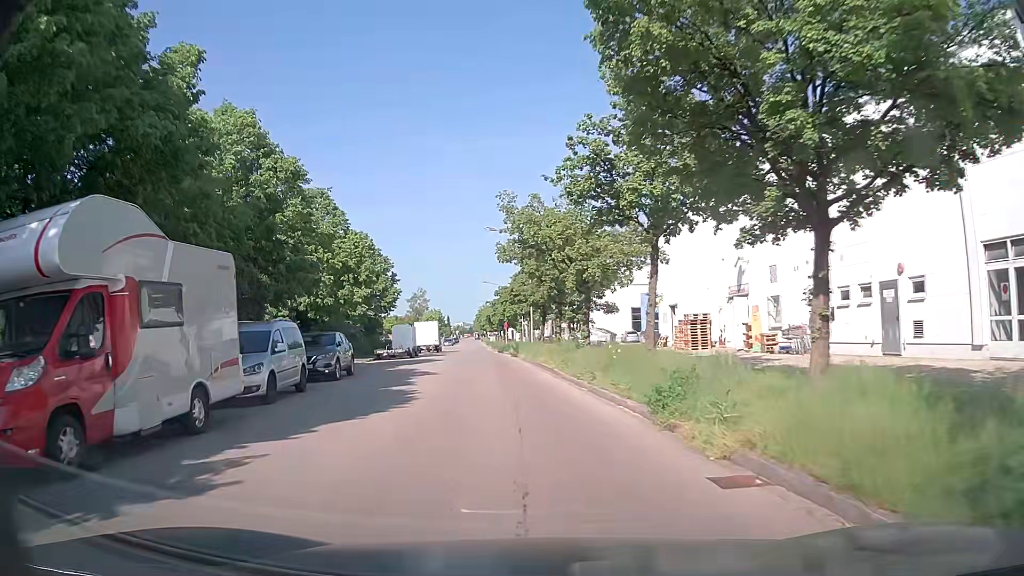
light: Day
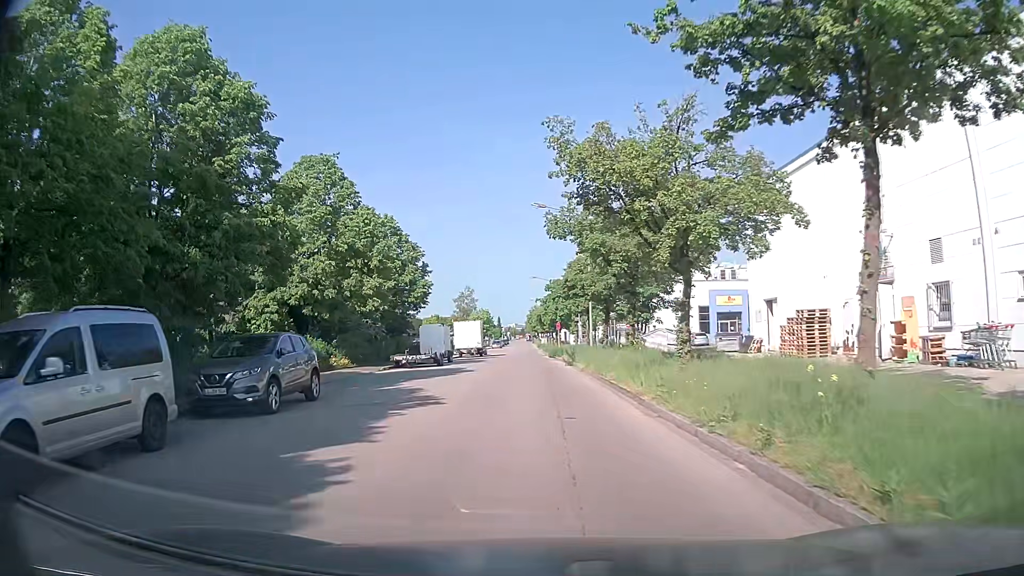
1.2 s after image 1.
(-0.5, +9.3) m; -5°
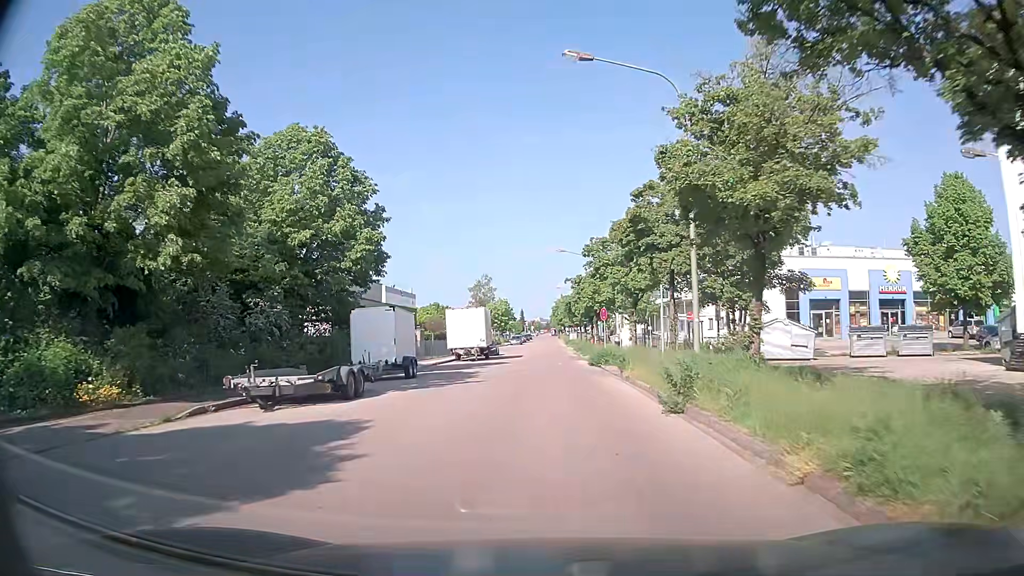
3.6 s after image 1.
(-0.5, +20.5) m; -3°
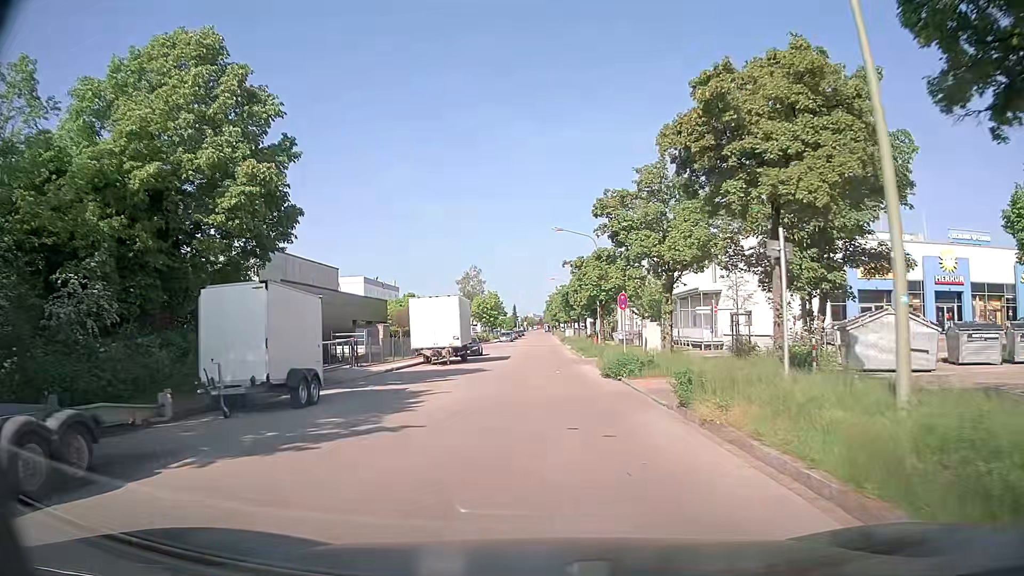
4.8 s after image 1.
(+0.1, +10.2) m; 0°
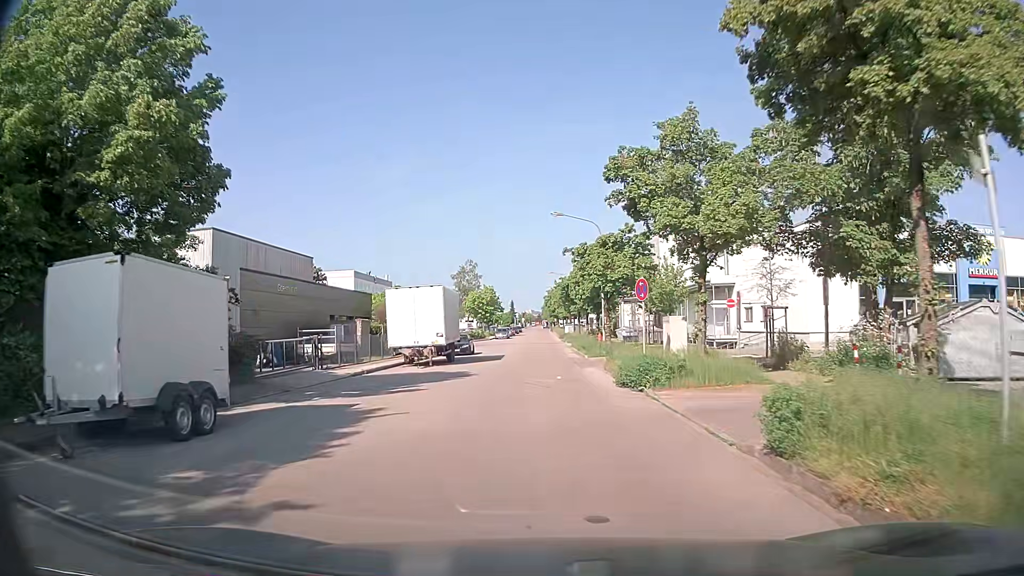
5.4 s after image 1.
(+0.1, +4.7) m; +1°
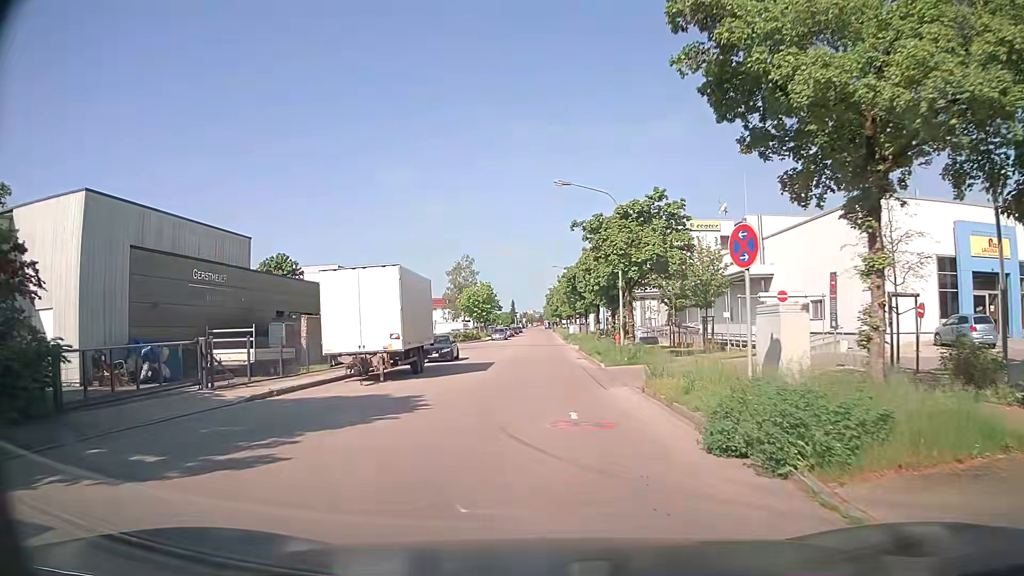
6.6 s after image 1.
(-0.1, +9.2) m; -1°
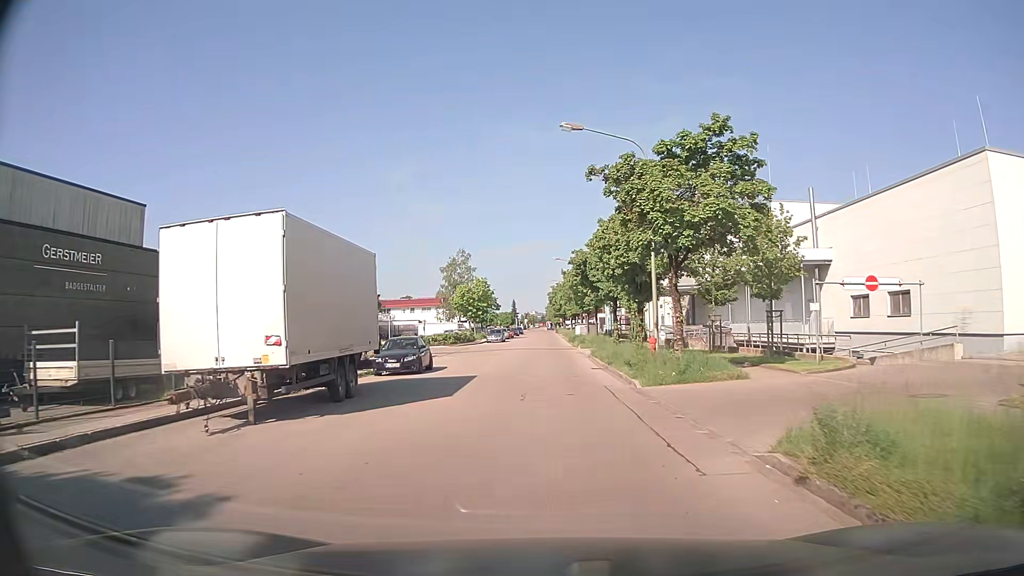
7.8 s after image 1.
(0.0, +9.6) m; 0°
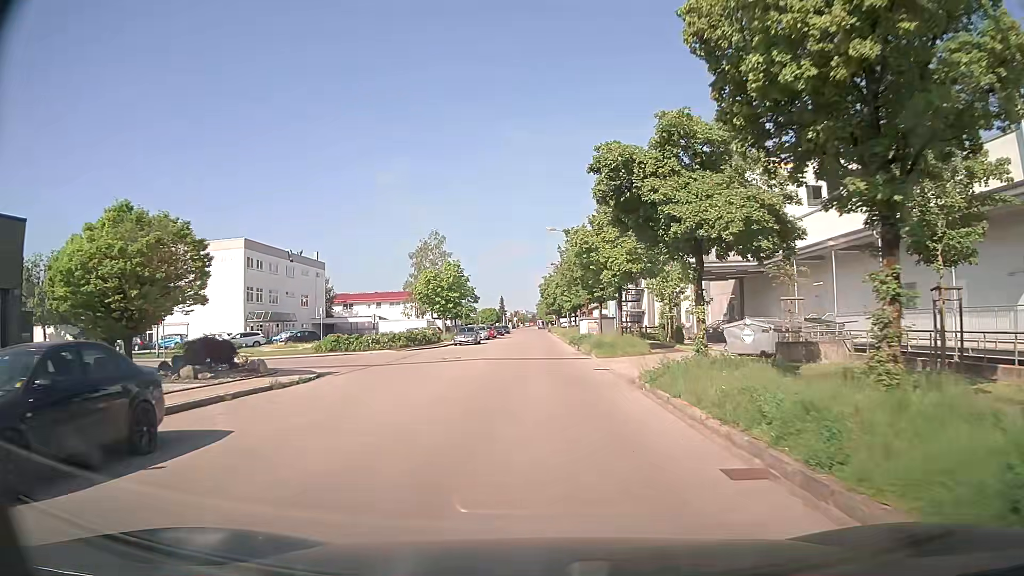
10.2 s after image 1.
(-0.1, +20.4) m; 0°
(0, +10) (0, +20) (0, +30) (0, +40) (0, +50) (0, +60) (0, +70) (0, +80) (0, +90) (0, +100) m
